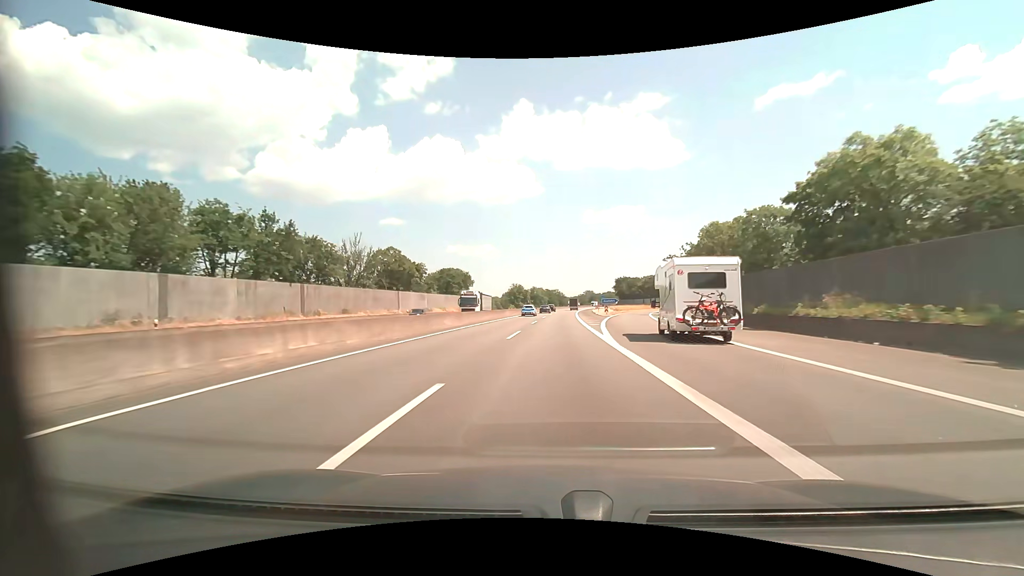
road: motorway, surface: asphalt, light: Day
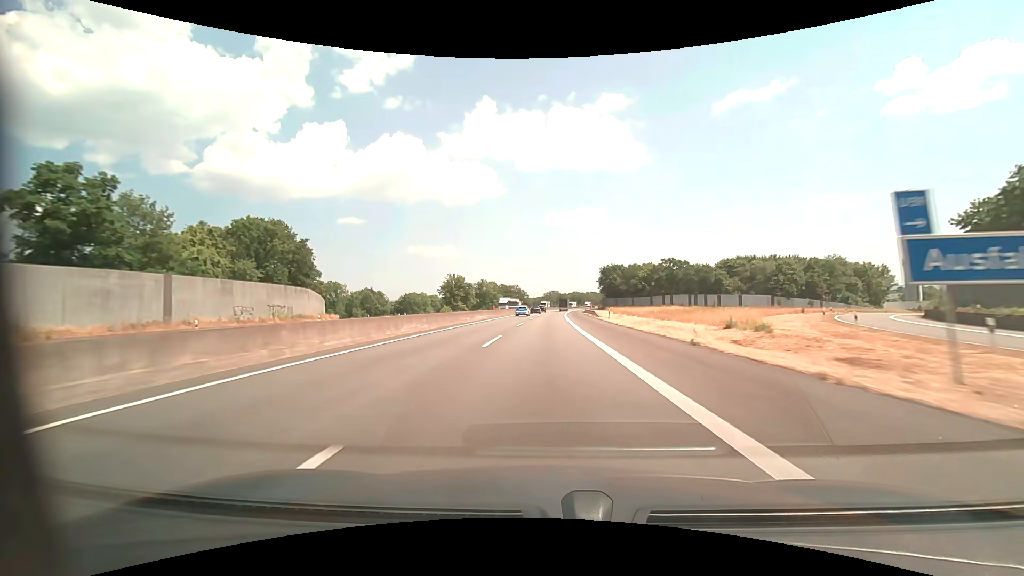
(+3.9, +93.5) m; +4°
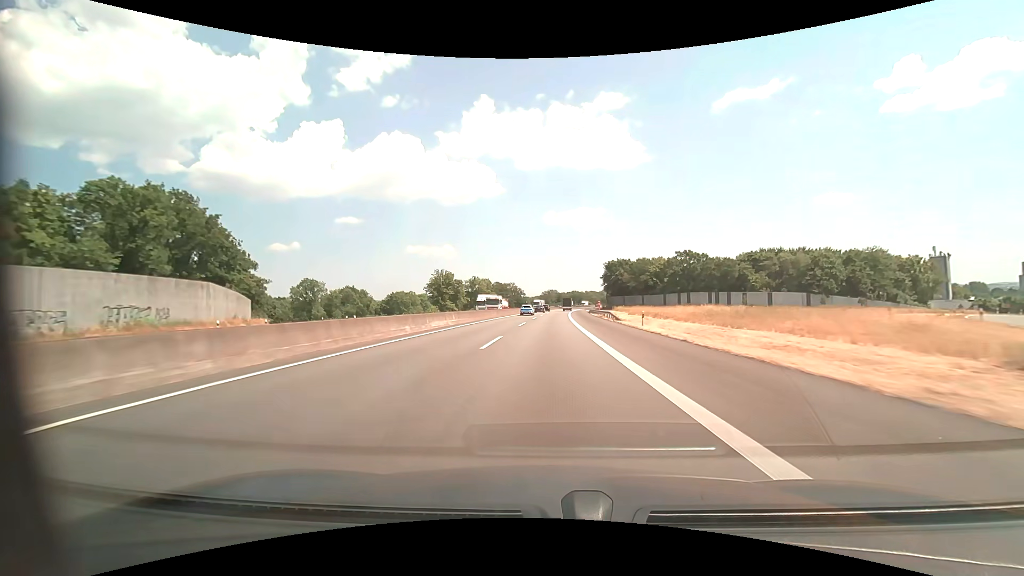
(0.0, +18.9) m; 0°
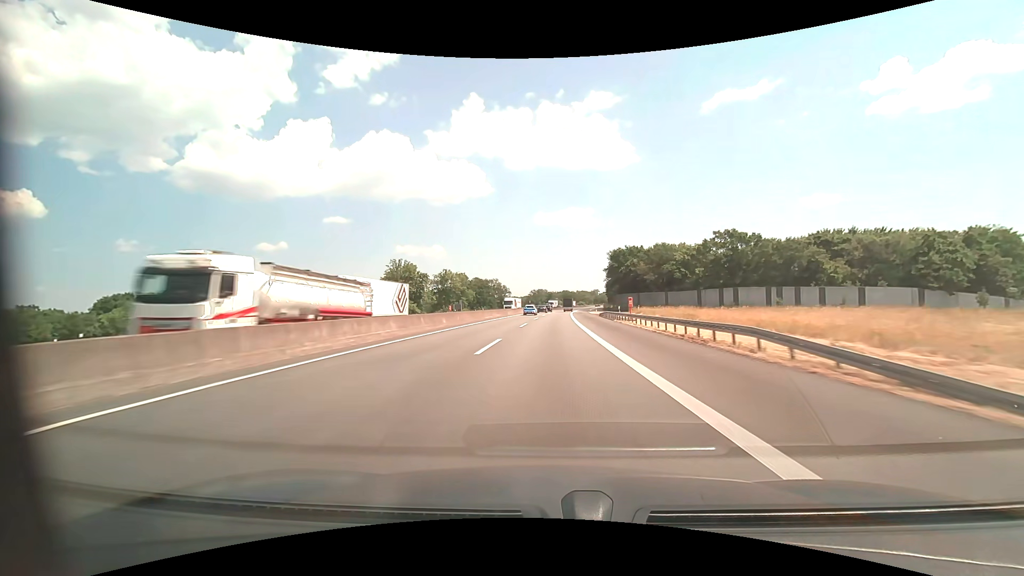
(+0.3, +37.8) m; +1°
(0, +10) (0, +20) (0, +30) (+1, +40) (+1, +50) (+1, +60) (+2, +70) (+2, +80) (+3, +90) (+3, +100) m
